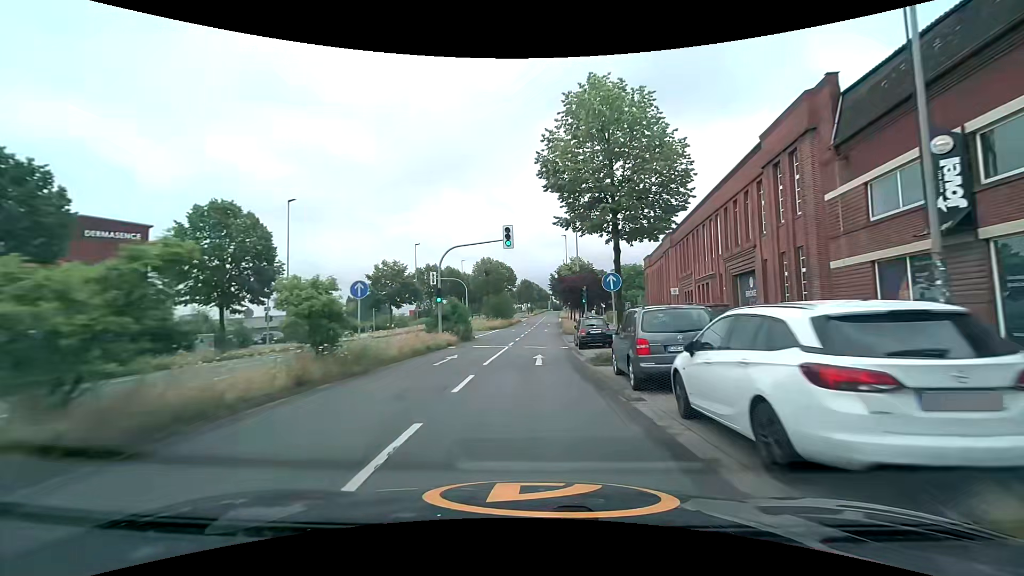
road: secondary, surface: asphalt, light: Day
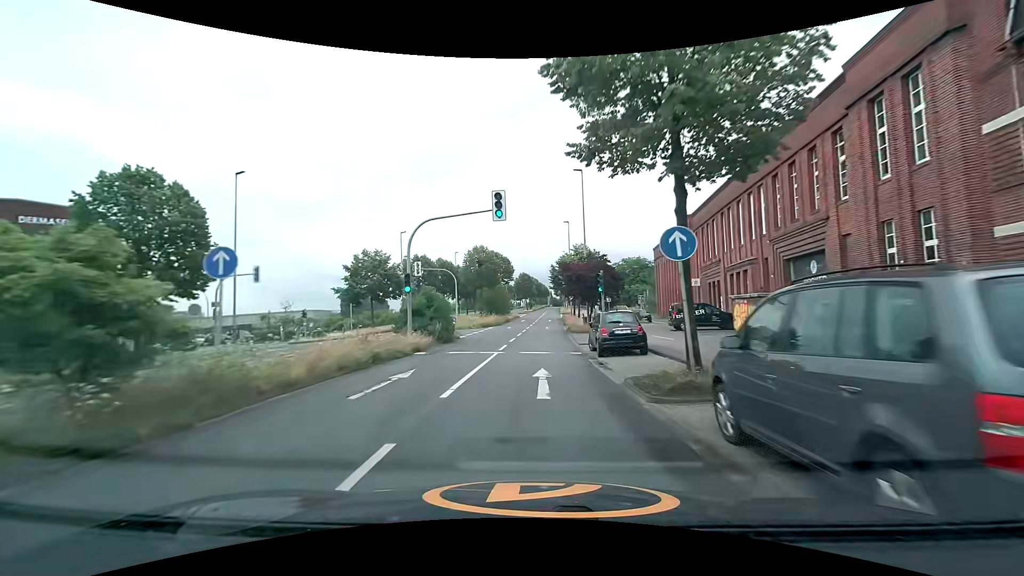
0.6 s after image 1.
(0.0, +7.3) m; 0°
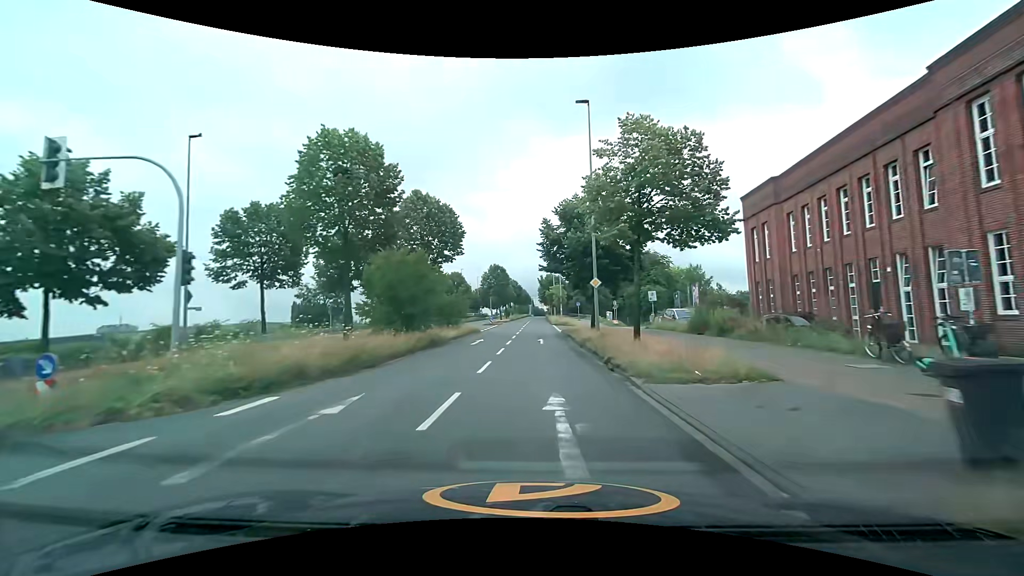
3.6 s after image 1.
(+0.6, +37.3) m; +2°
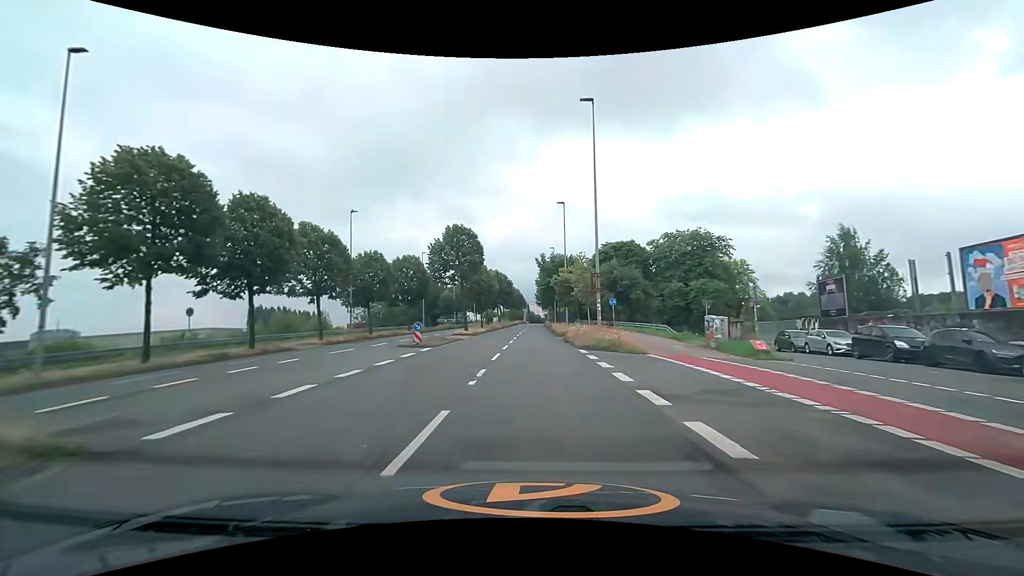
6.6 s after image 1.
(+0.3, +37.6) m; +1°
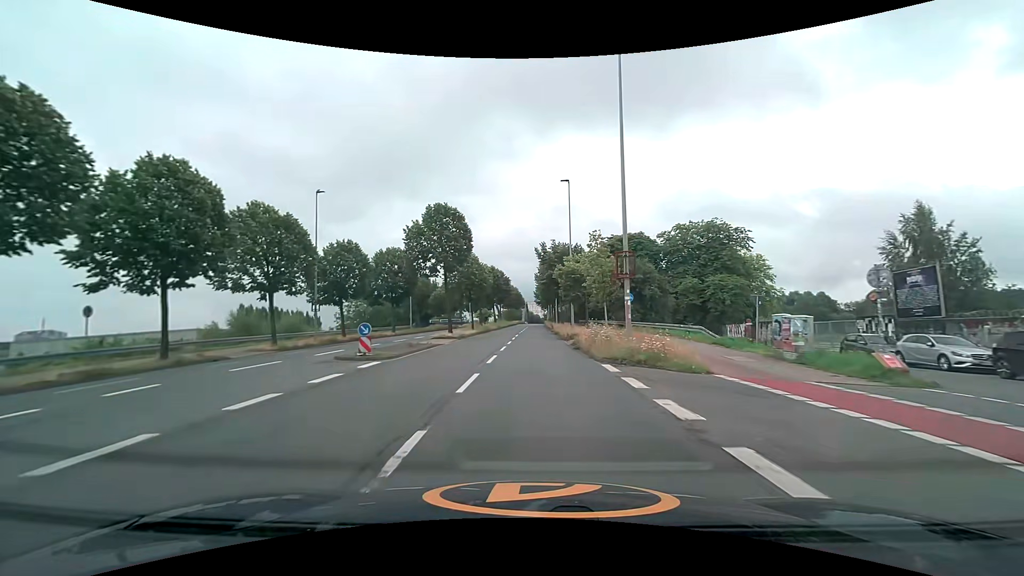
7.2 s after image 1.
(0.0, +7.4) m; 0°
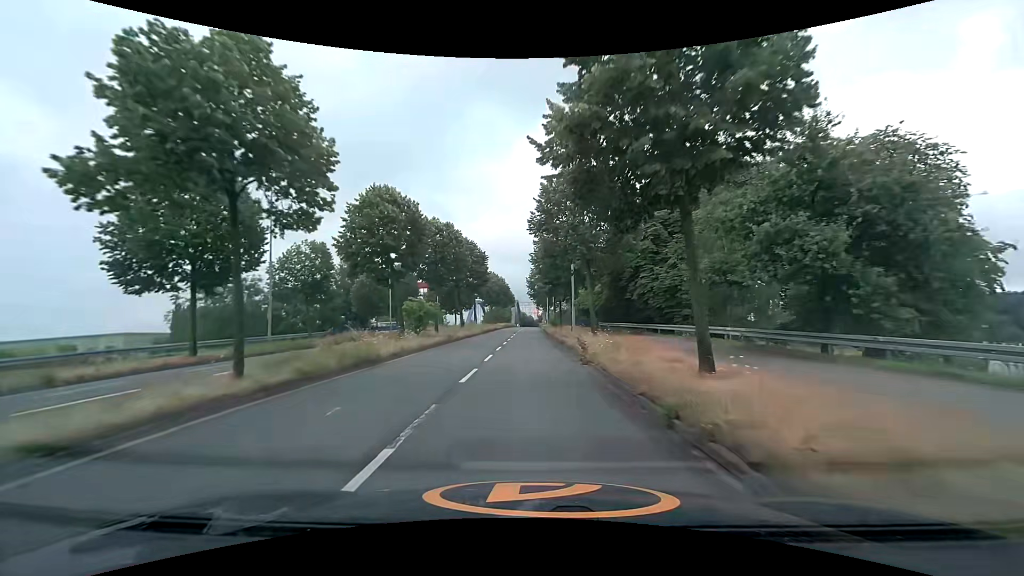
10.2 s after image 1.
(+0.3, +36.2) m; +1°
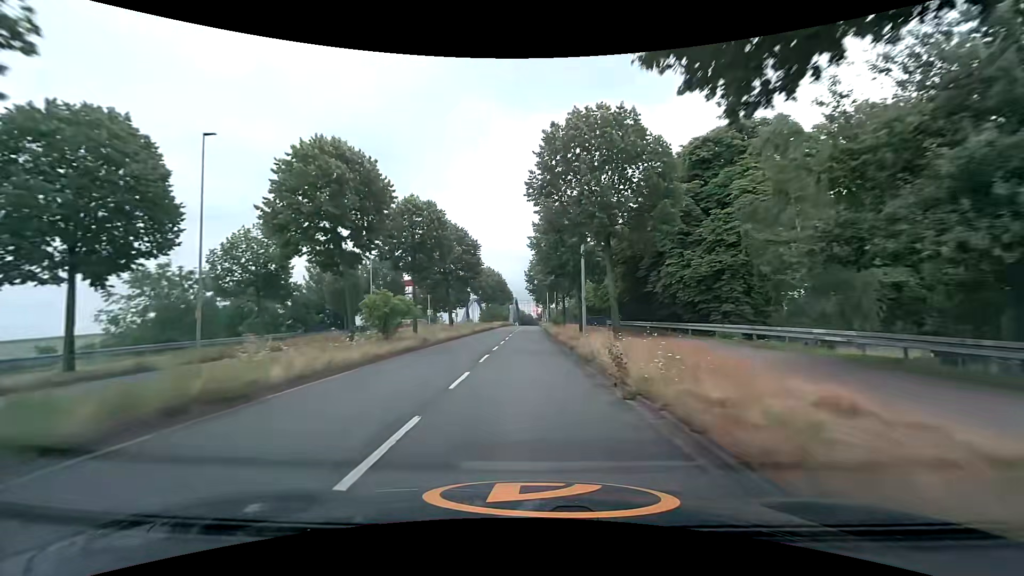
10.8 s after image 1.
(0.0, +7.1) m; -1°
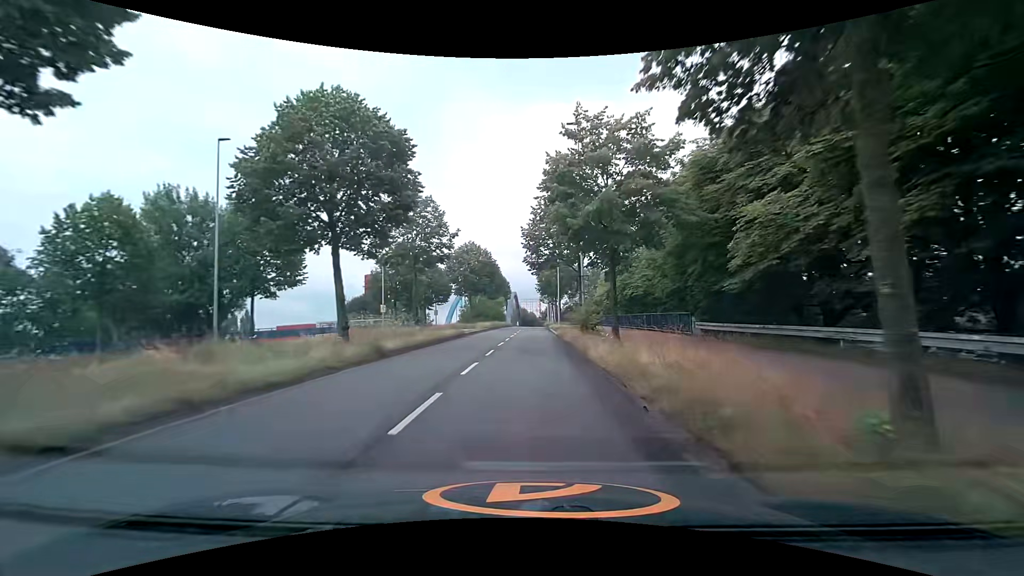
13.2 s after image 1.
(+0.2, +28.0) m; 0°
(0, +10) (0, +20) (0, +30) (0, +40) (+1, +50) (+1, +60) (+1, +70) (+1, +80) (+1, +90) (+1, +100) m
